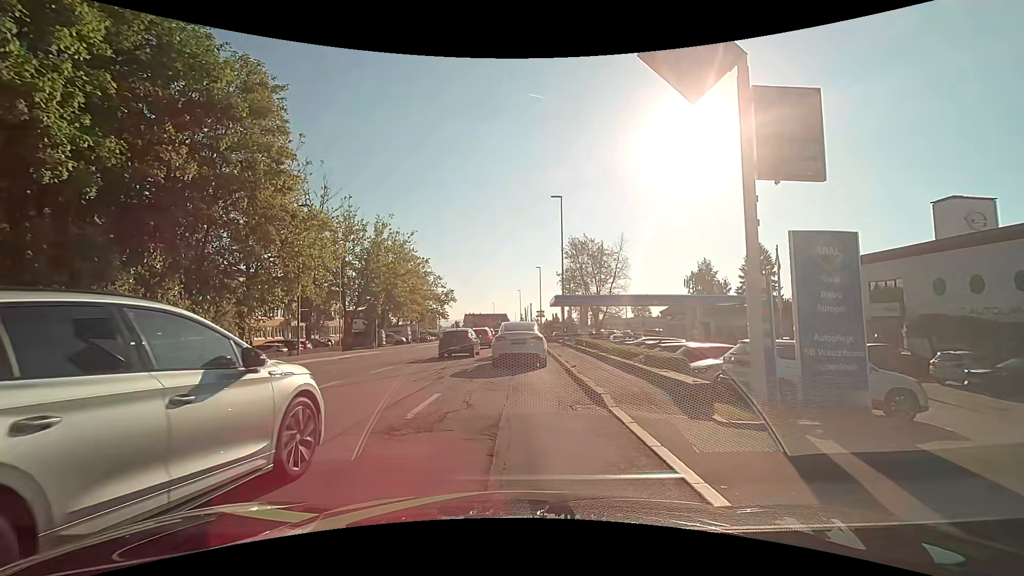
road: tertiary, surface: asphalt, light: Day
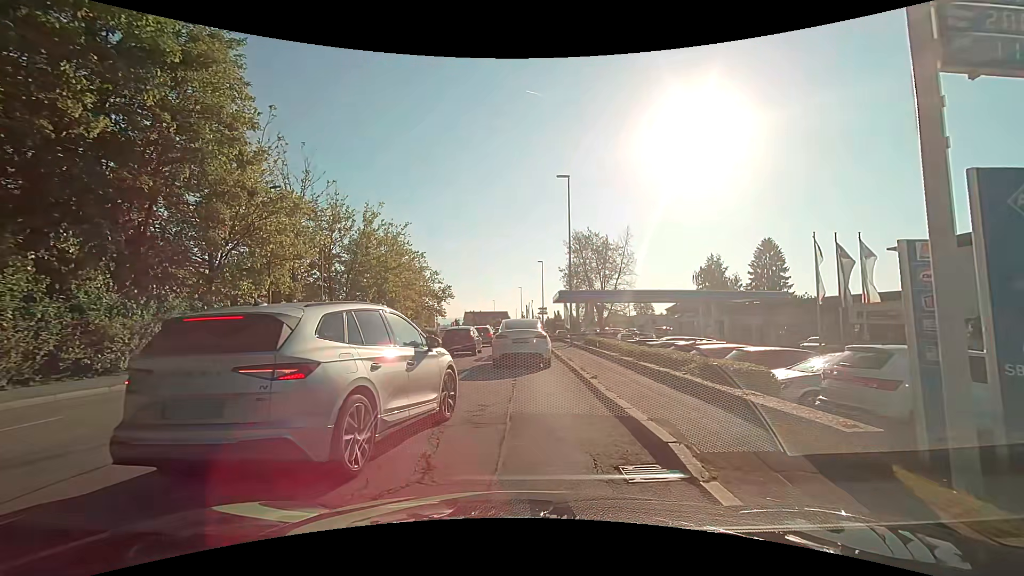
(0.0, +4.1) m; +1°
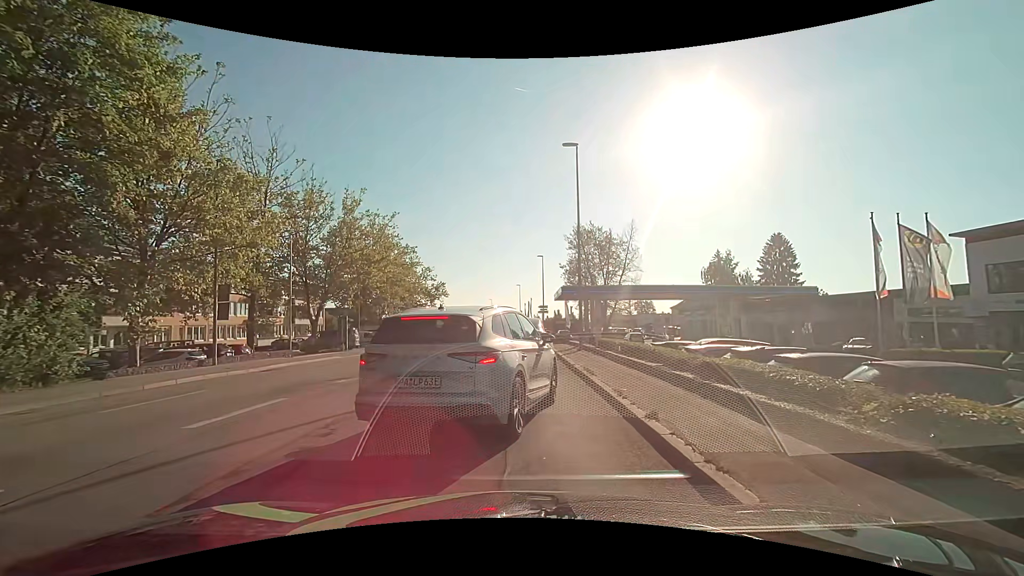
(-0.1, +5.0) m; -1°
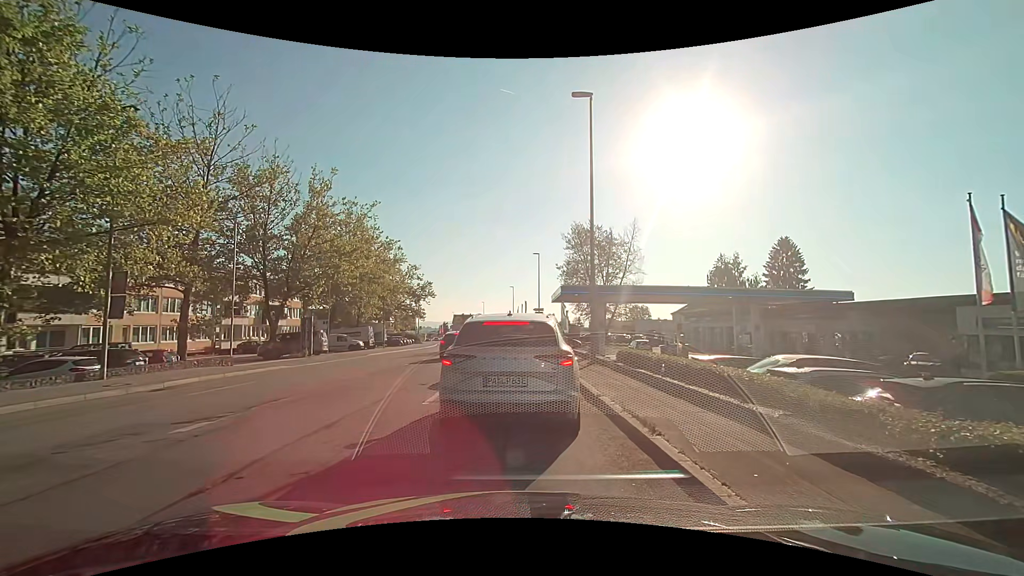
(0.0, +5.9) m; 0°
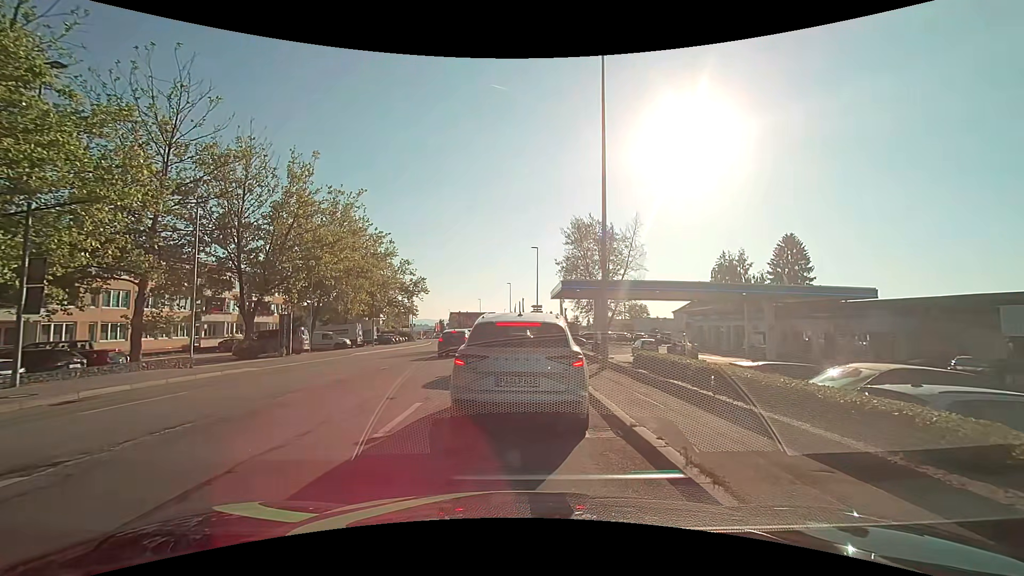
(+0.1, +3.0) m; +2°
